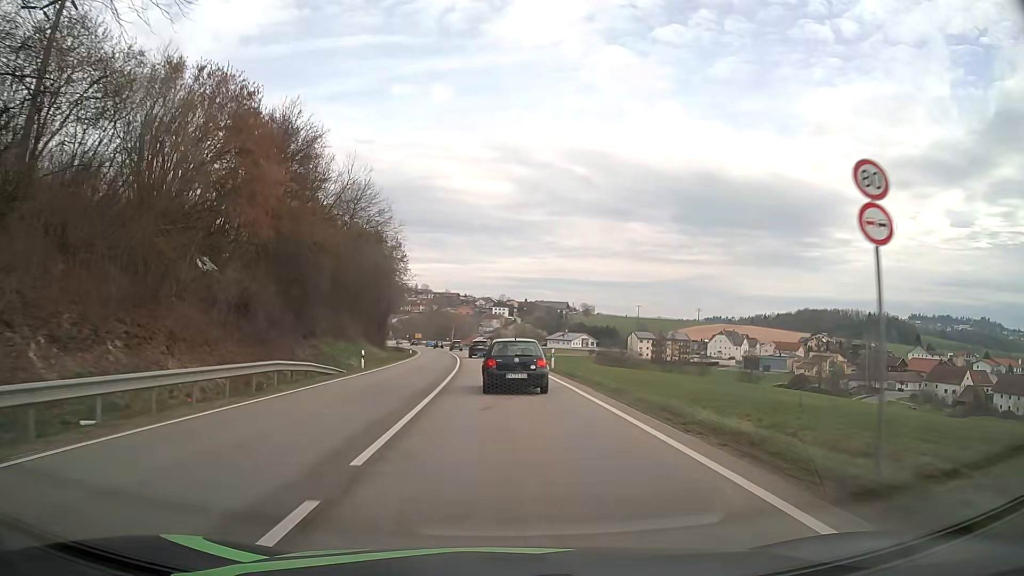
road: primary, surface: asphalt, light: Day
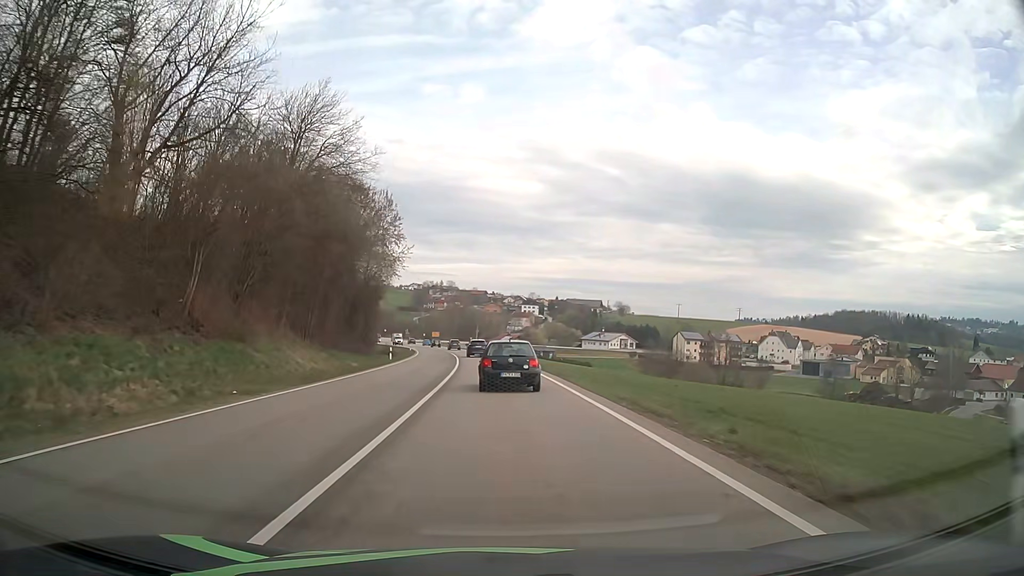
(-0.7, +31.8) m; -2°
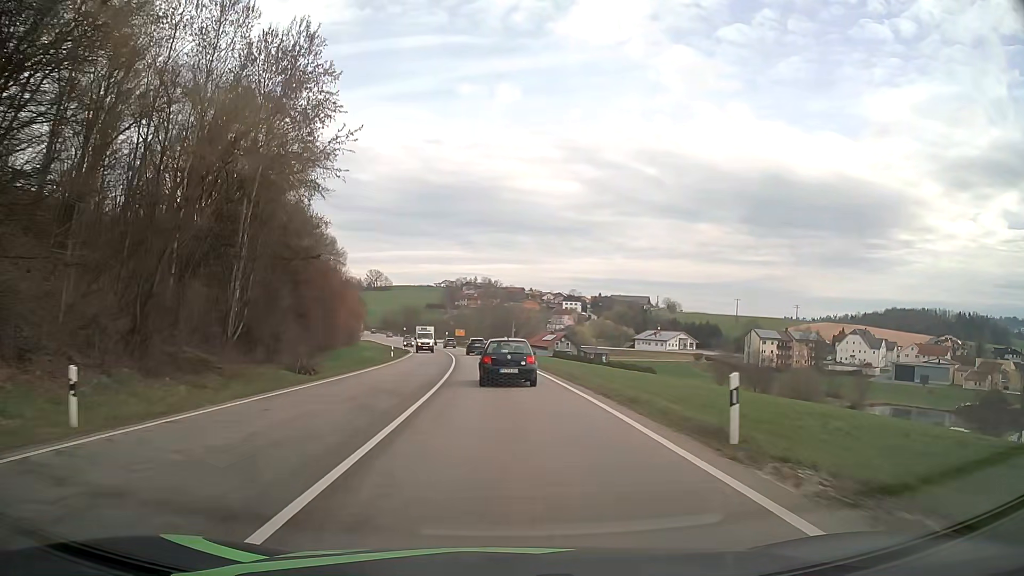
(-1.3, +42.1) m; -3°
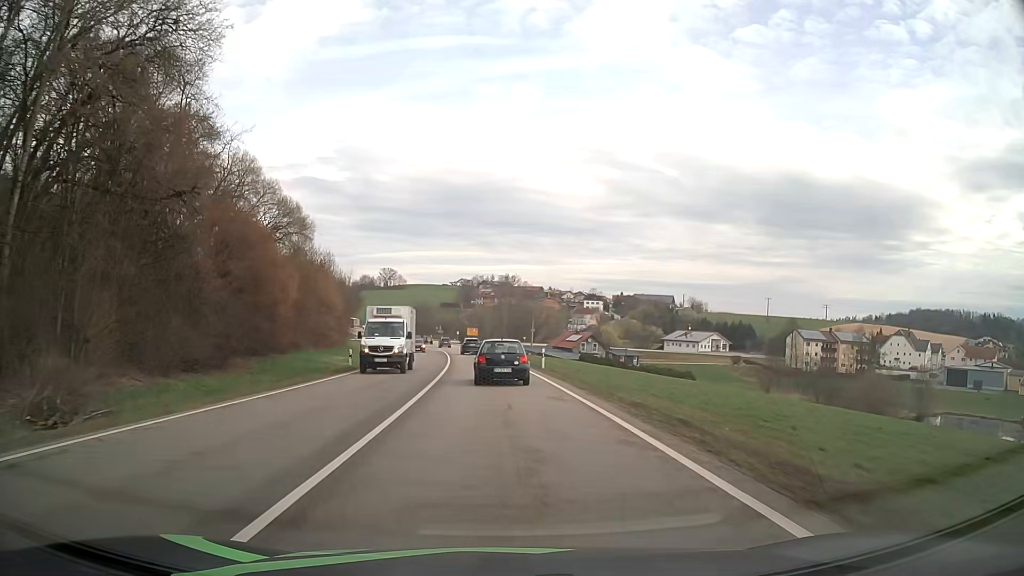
(-0.3, +20.4) m; -1°
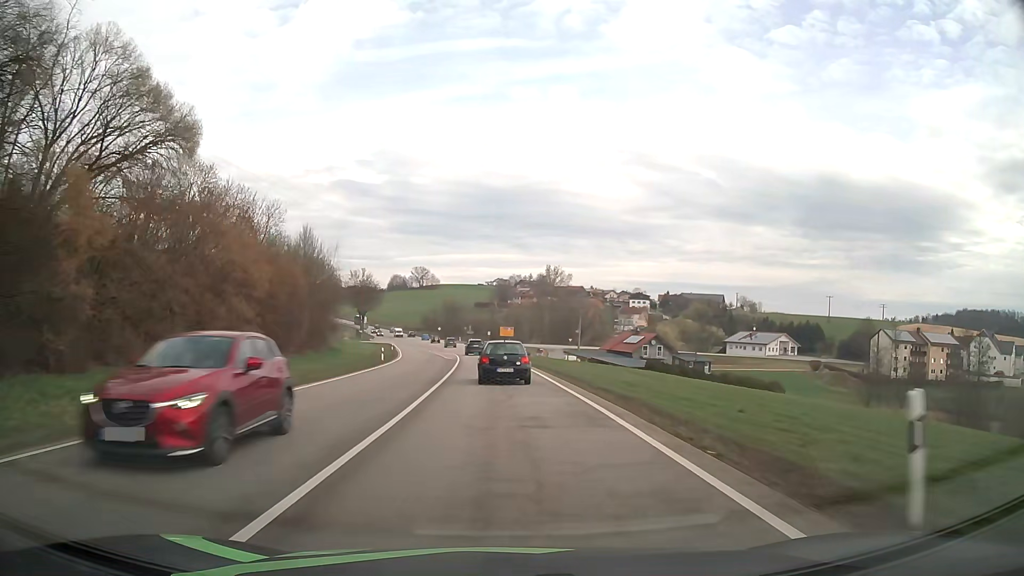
(-0.9, +30.5) m; -3°
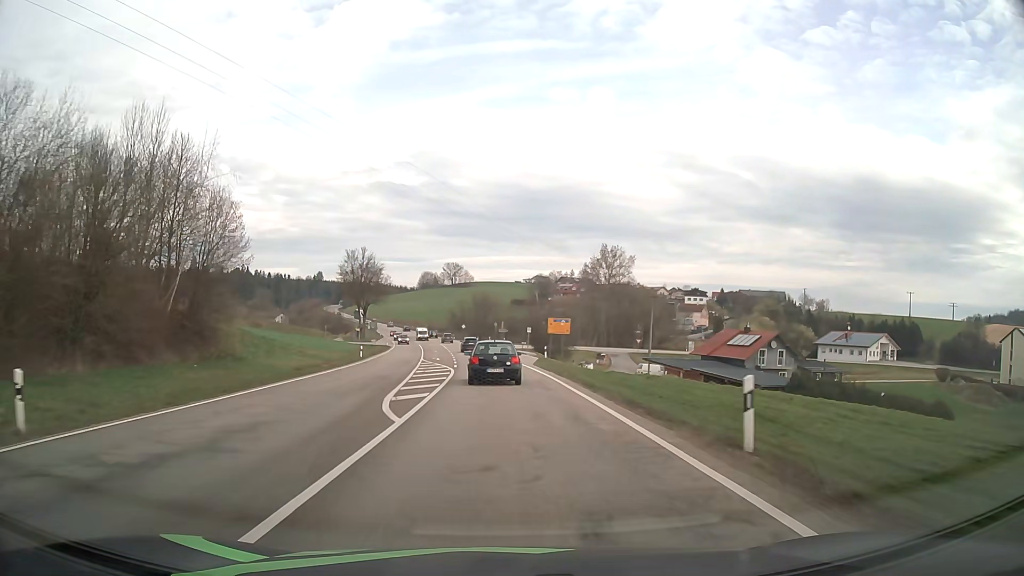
(-1.2, +41.9) m; -3°
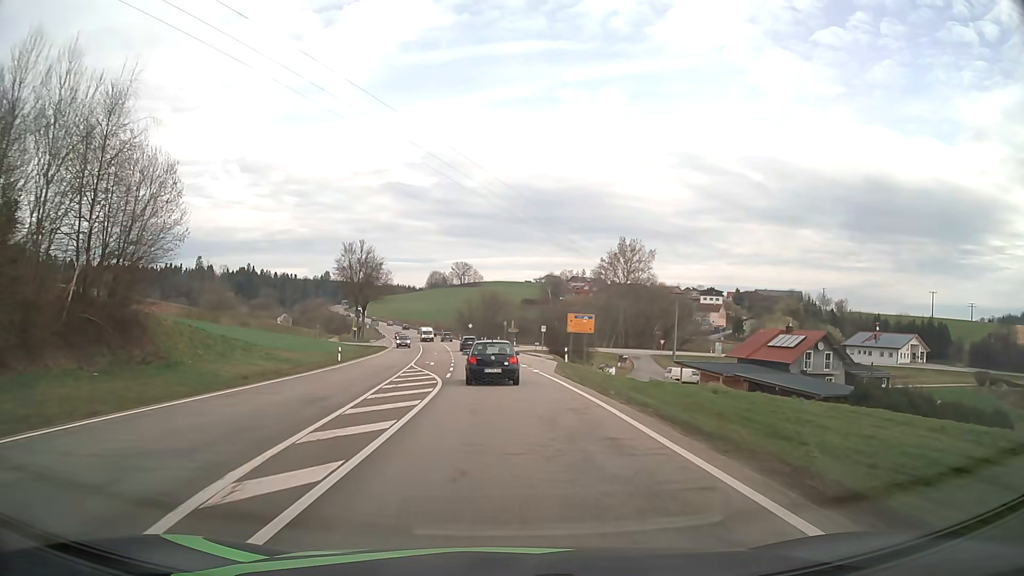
(-0.1, +10.6) m; -1°
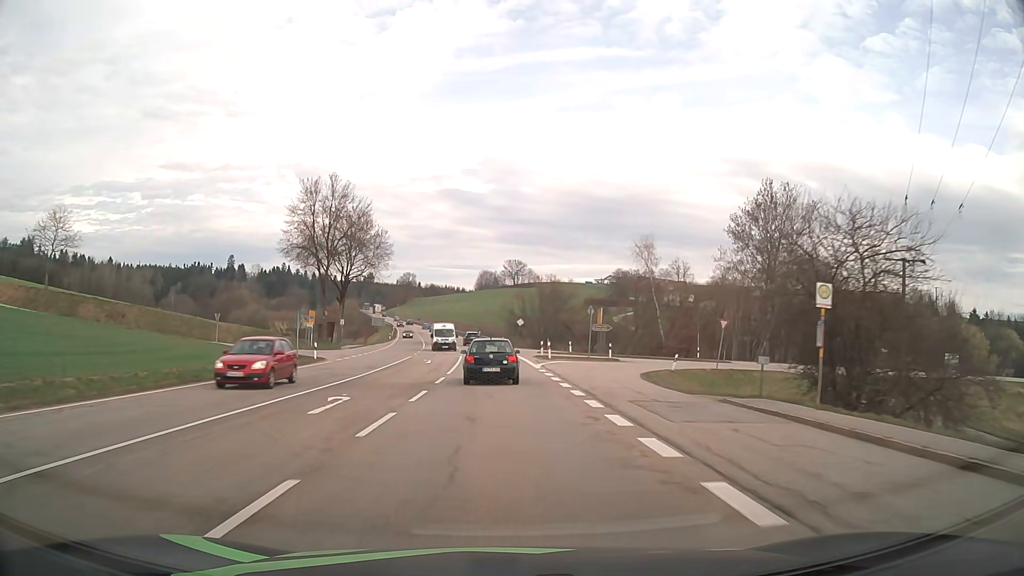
(-2.0, +53.3) m; -5°
(0, +10) (0, +20) (0, +30) (-1, +40) (-1, +50) (-2, +60) (-3, +70) (-4, +80) (-5, +90) (-6, +100) m
